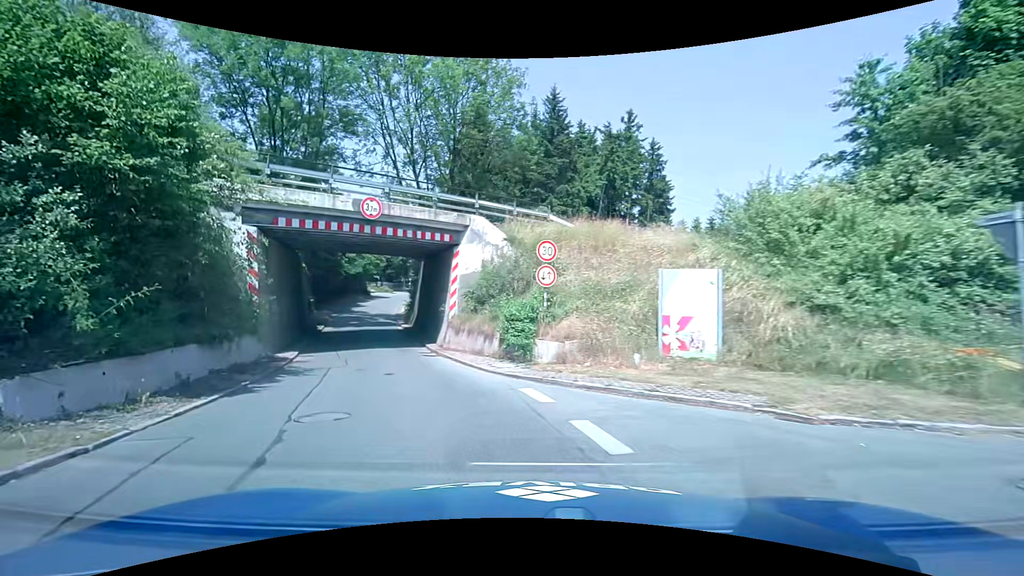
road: tertiary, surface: asphalt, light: Day
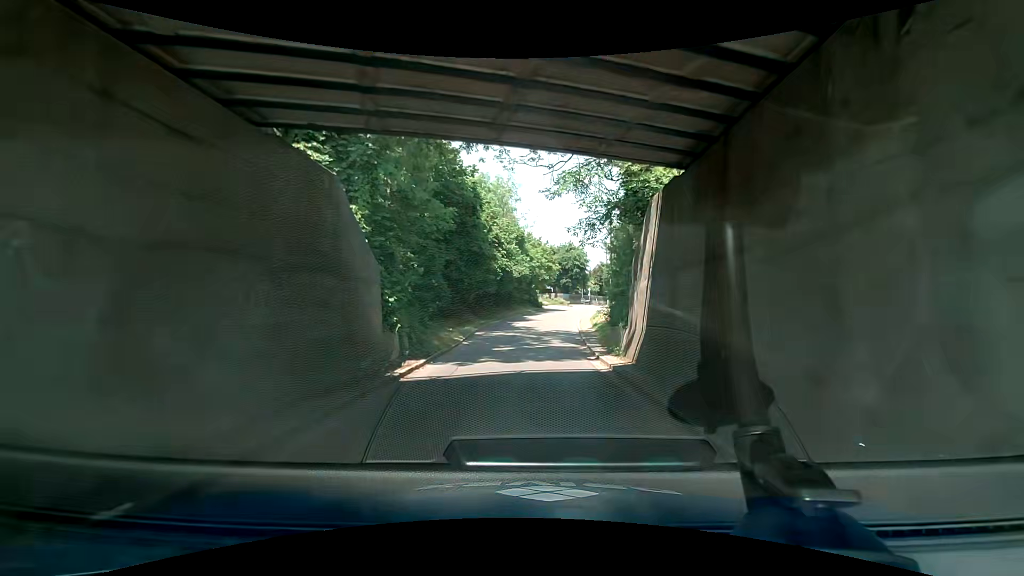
(-5.0, +17.9) m; -20°
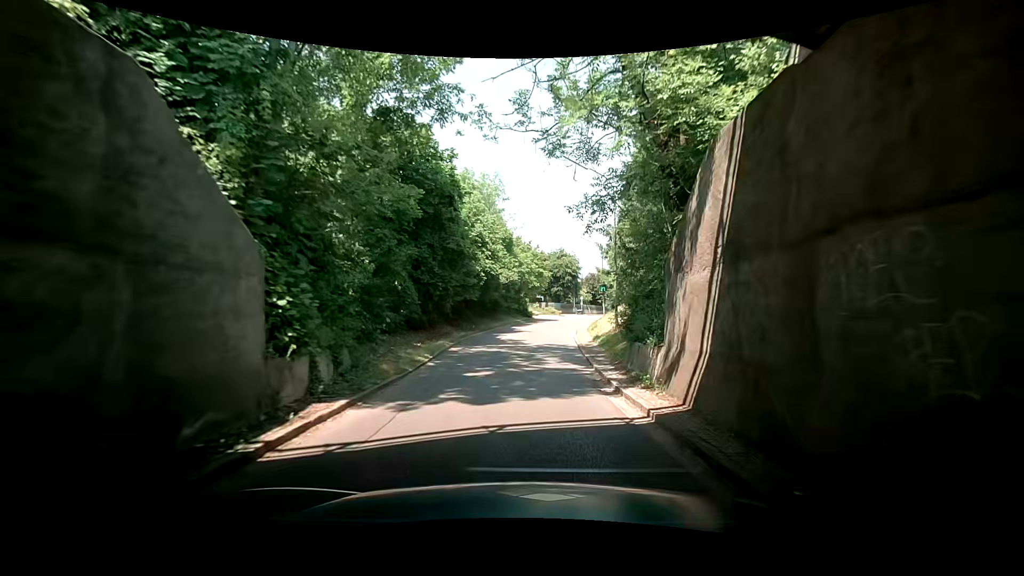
(0.0, +4.7) m; -2°
